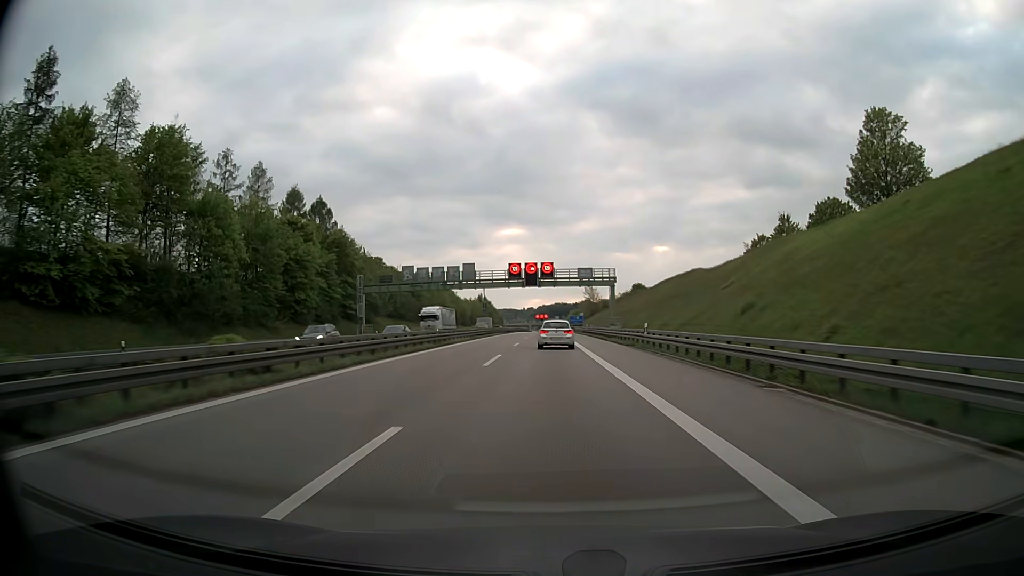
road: motorway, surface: asphalt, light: Day
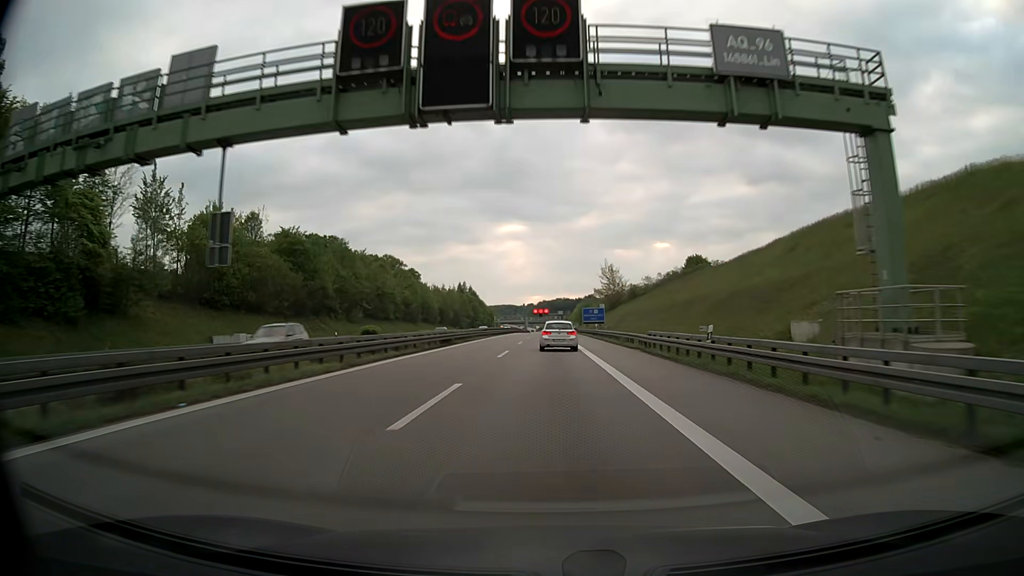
(0.0, +66.3) m; 0°
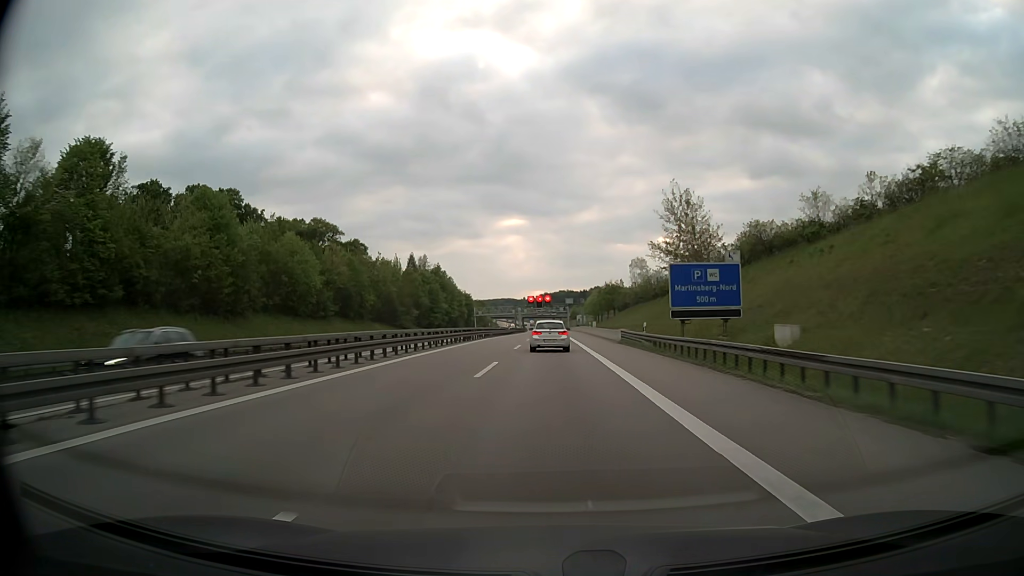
(-0.1, +82.4) m; 0°
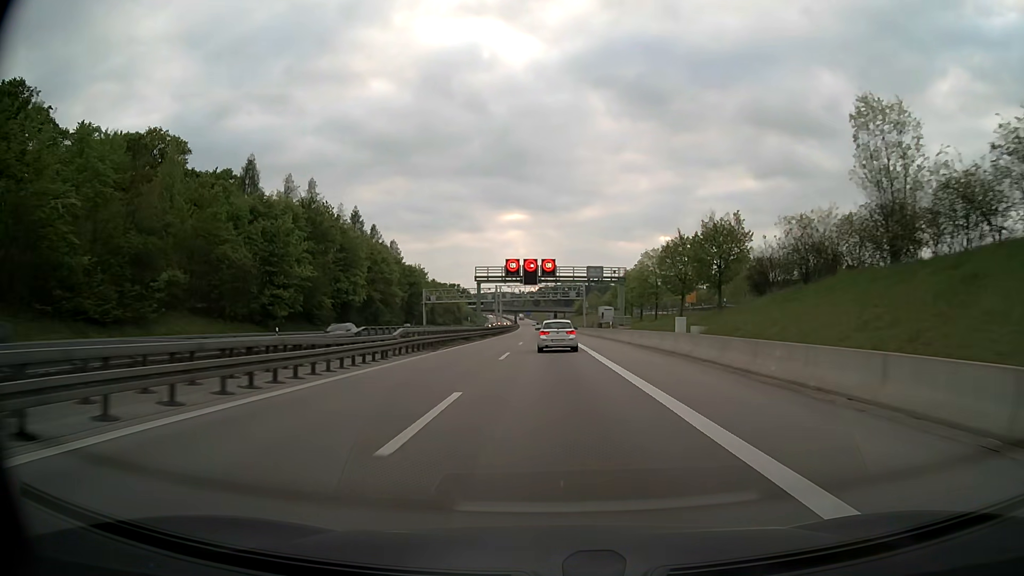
(0.0, +82.0) m; 0°
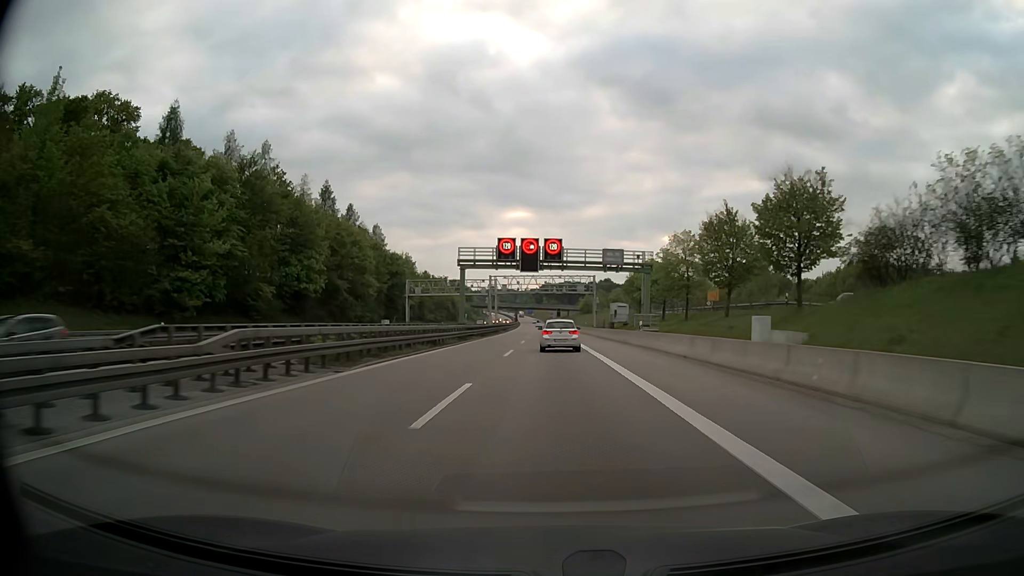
(0.0, +16.4) m; 0°
(0, +10) (0, +20) (0, +30) (0, +40) (0, +50) (0, +60) (0, +70) (0, +80) (0, +90) (0, +100) m
